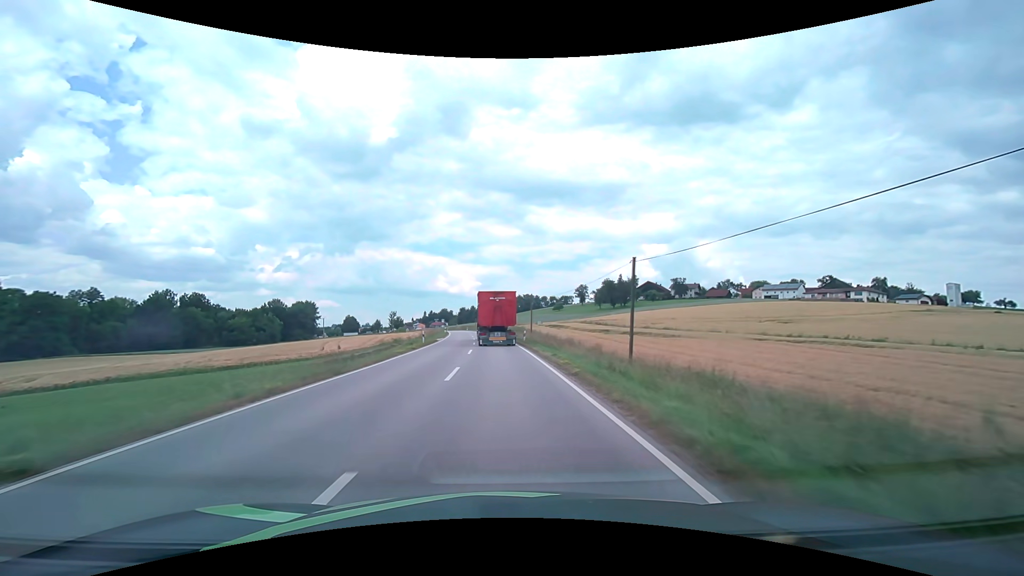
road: secondary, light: Day
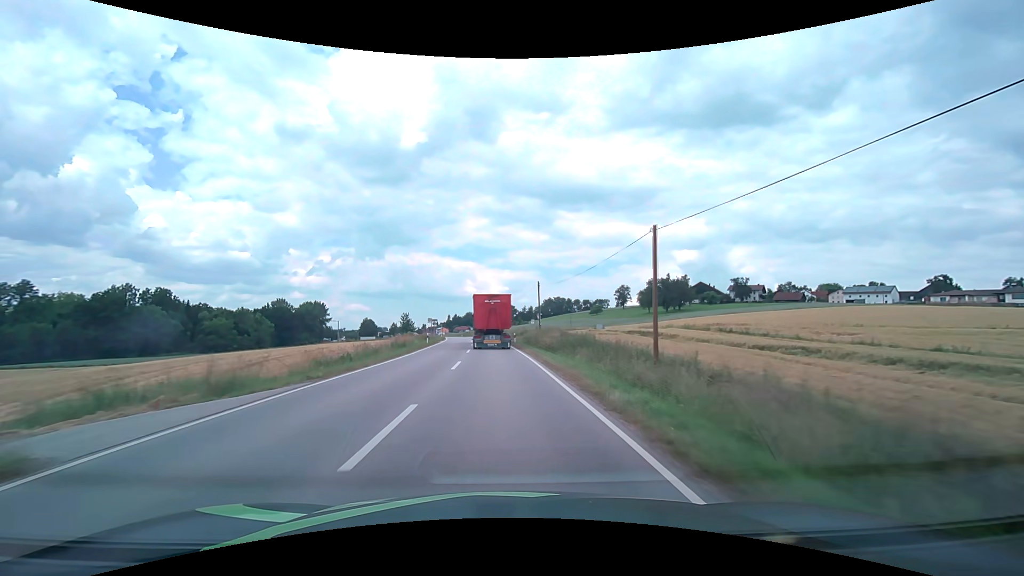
(-1.2, +43.9) m; -3°
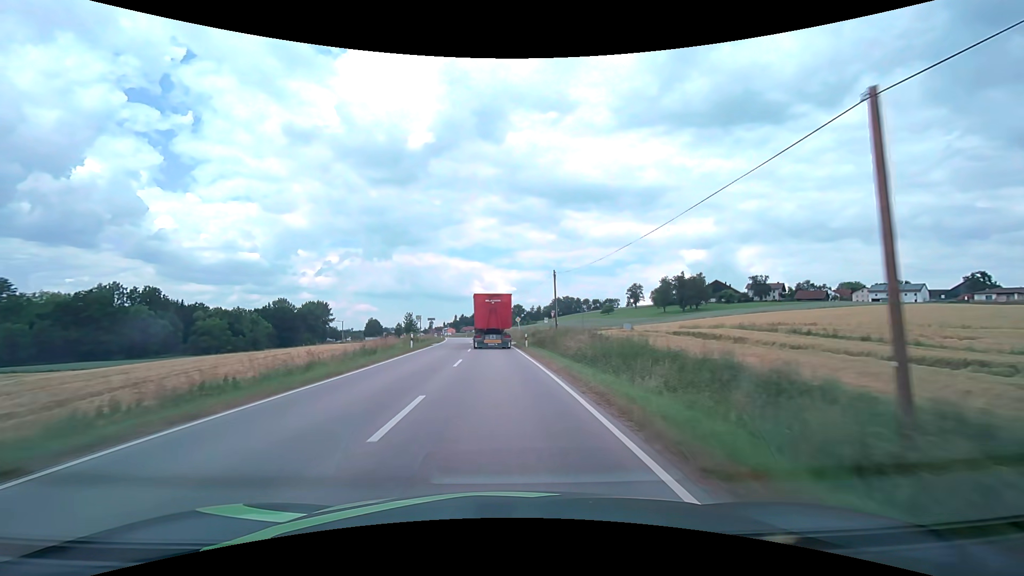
(-0.1, +10.9) m; -1°
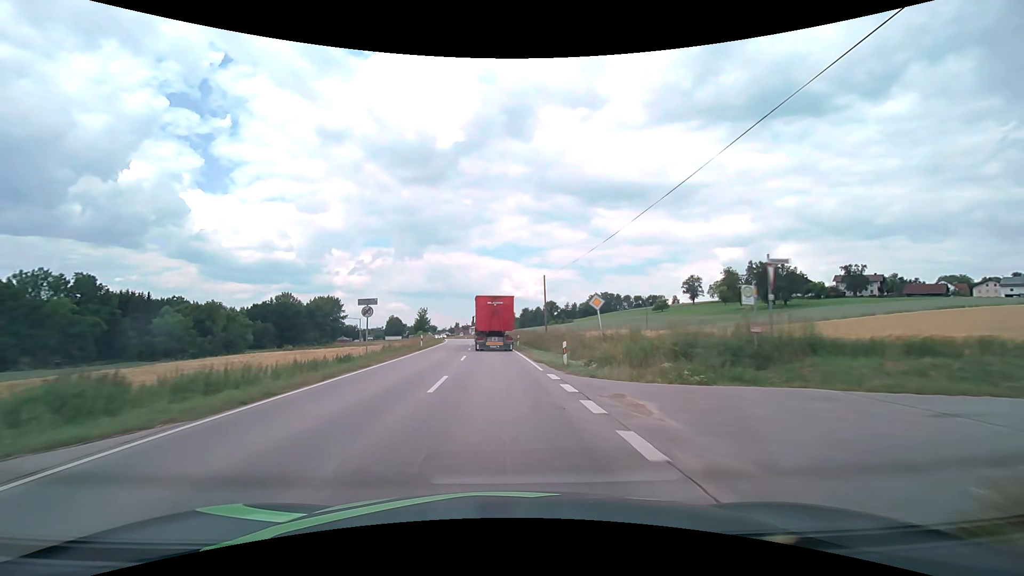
(-1.4, +43.3) m; -3°
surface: asphalt
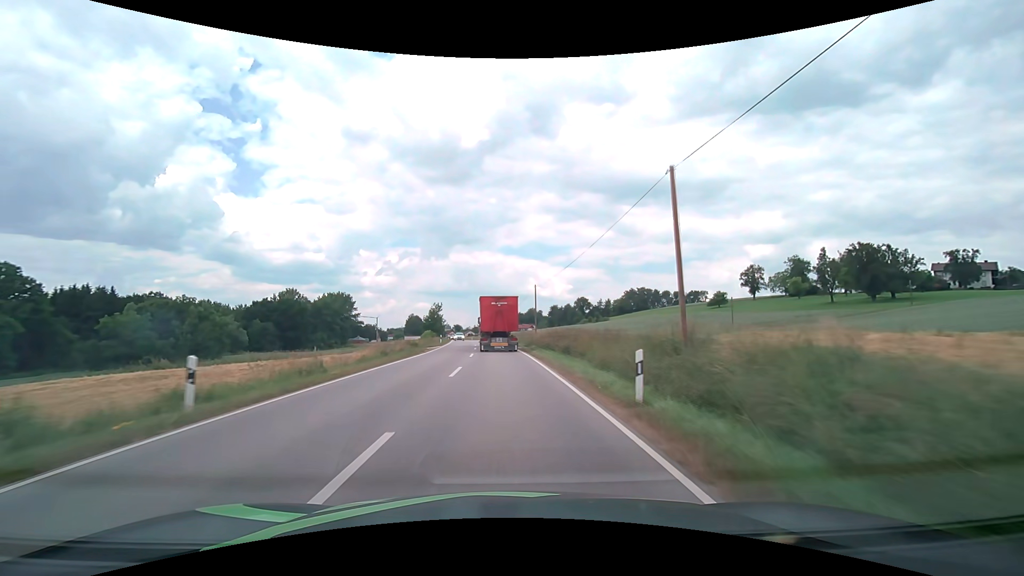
(-1.0, +32.5) m; -3°
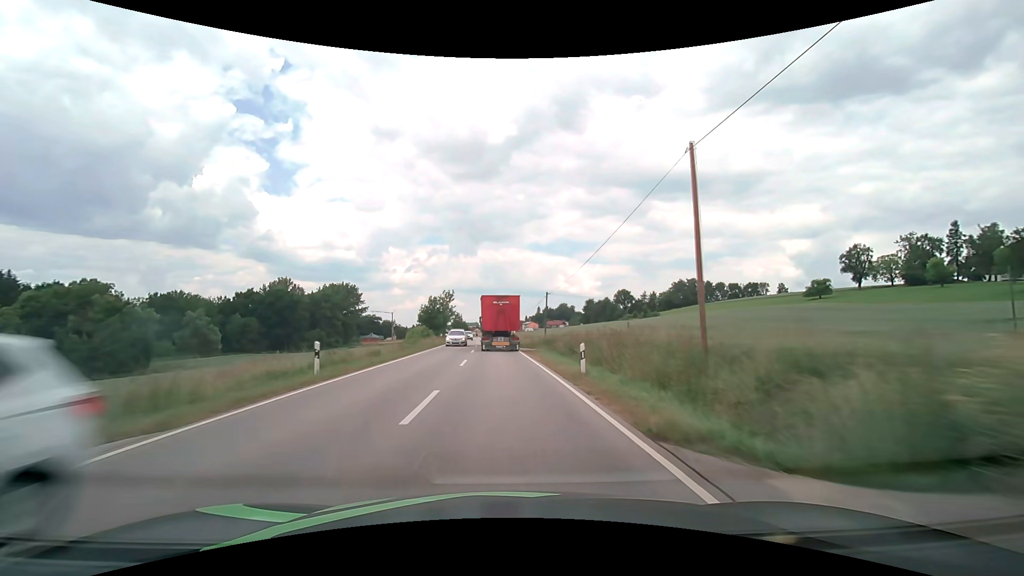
(-1.1, +43.6) m; -3°
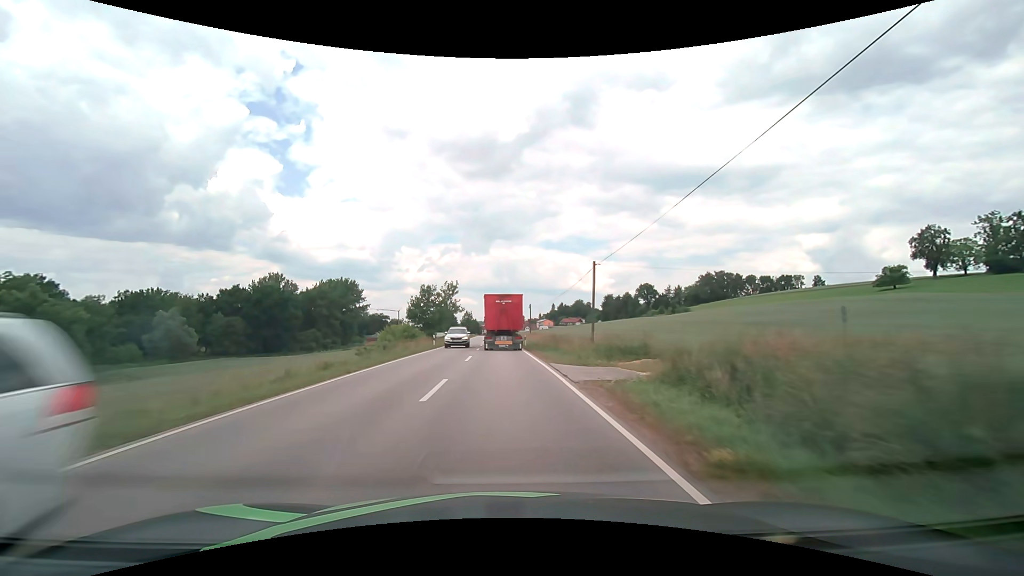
(-0.3, +22.0) m; -2°
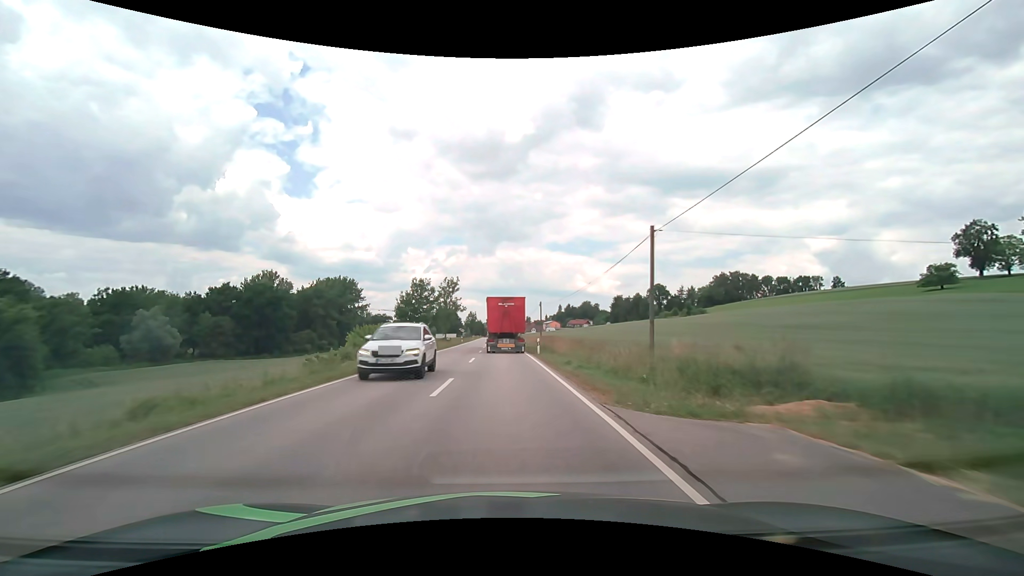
(-0.1, +11.0) m; 0°
(0, +10) (0, +20) (0, +30) (-1, +40) (-1, +50) (-1, +60) (-2, +70) (-2, +80) (-2, +90) (-3, +100) m
